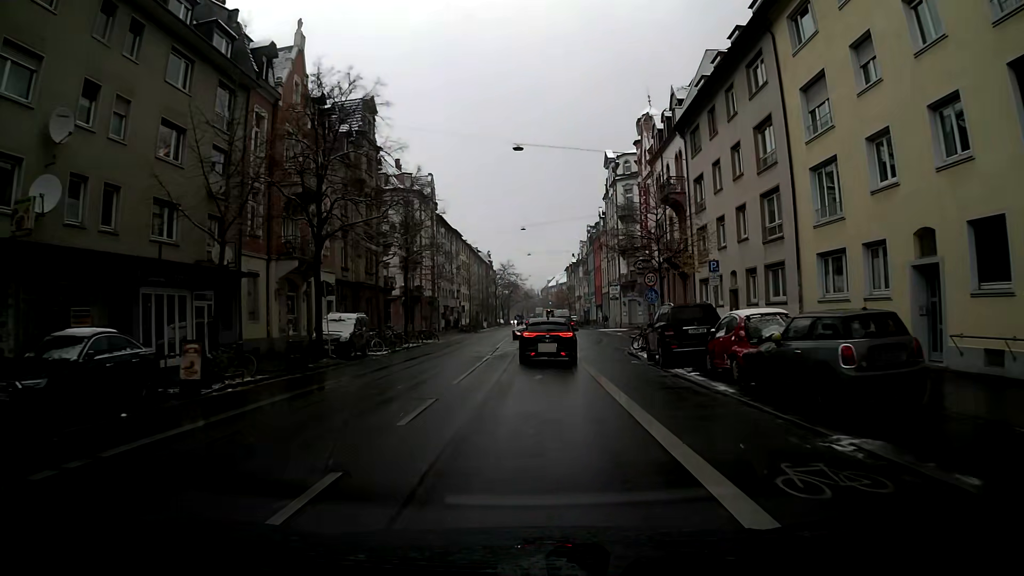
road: secondary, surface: asphalt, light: Day
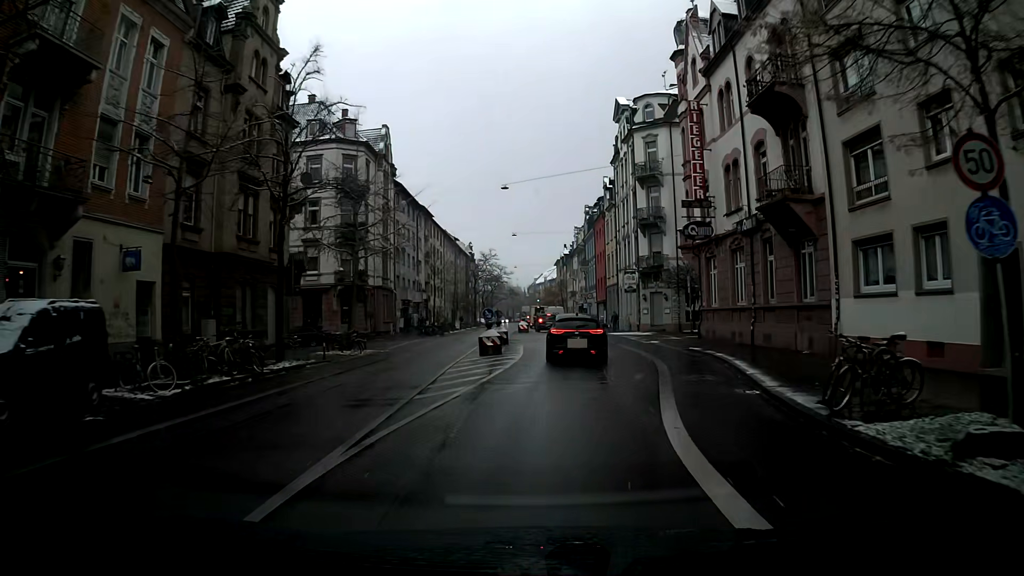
(+0.1, +19.7) m; +1°
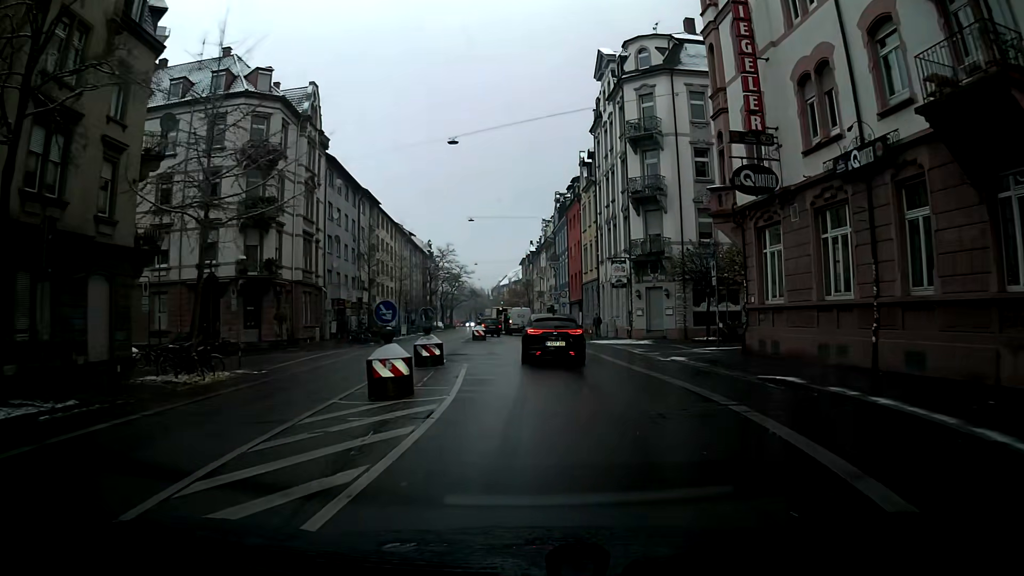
(+0.2, +12.3) m; +2°
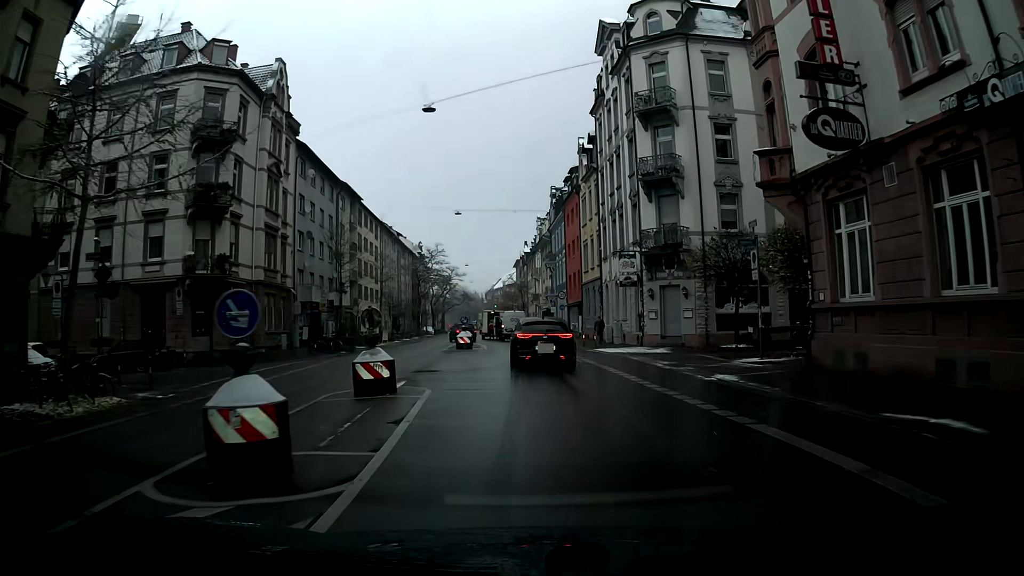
(0.0, +5.9) m; 0°
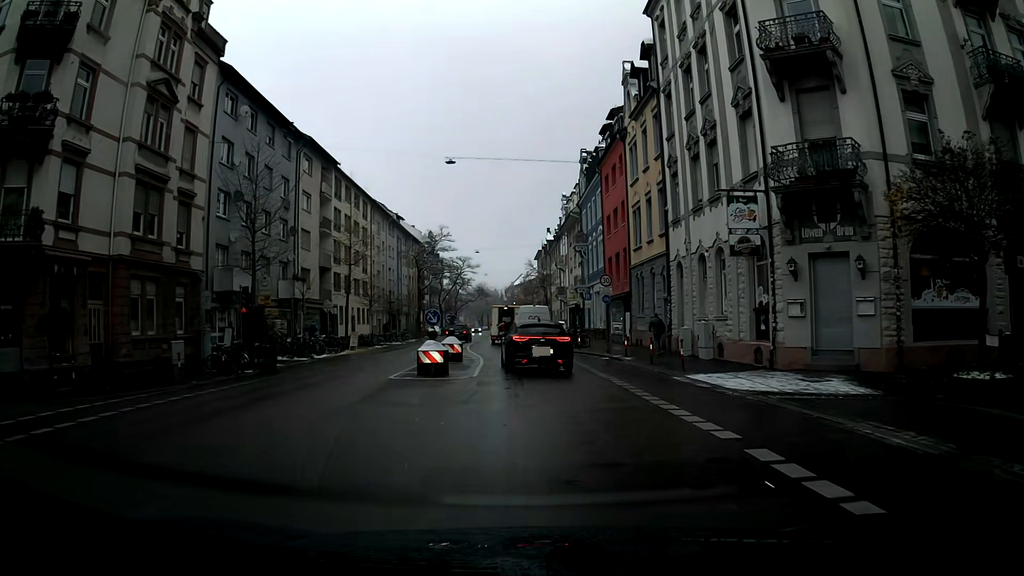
(-0.2, +16.2) m; -1°
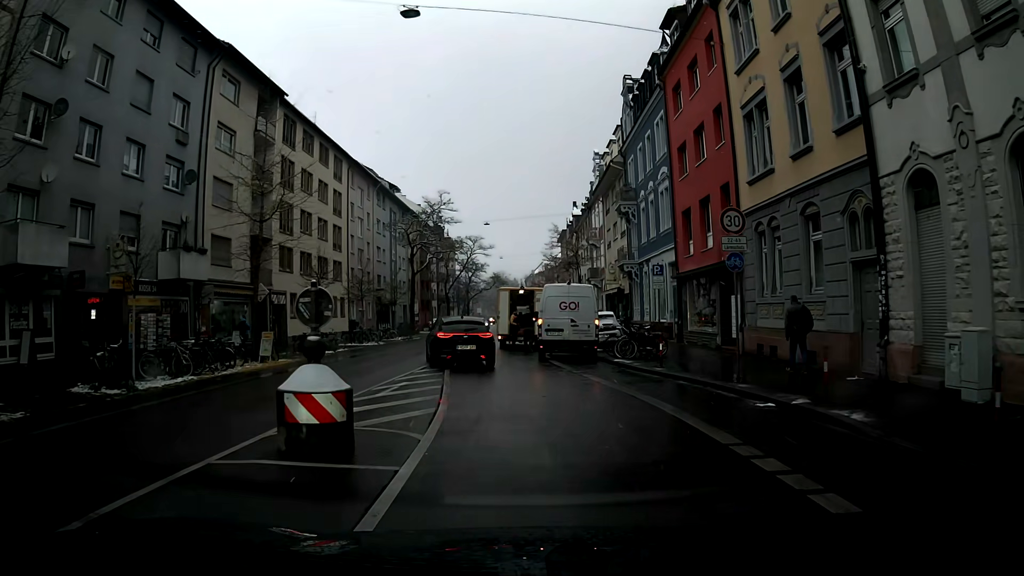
(-0.2, +16.7) m; -2°
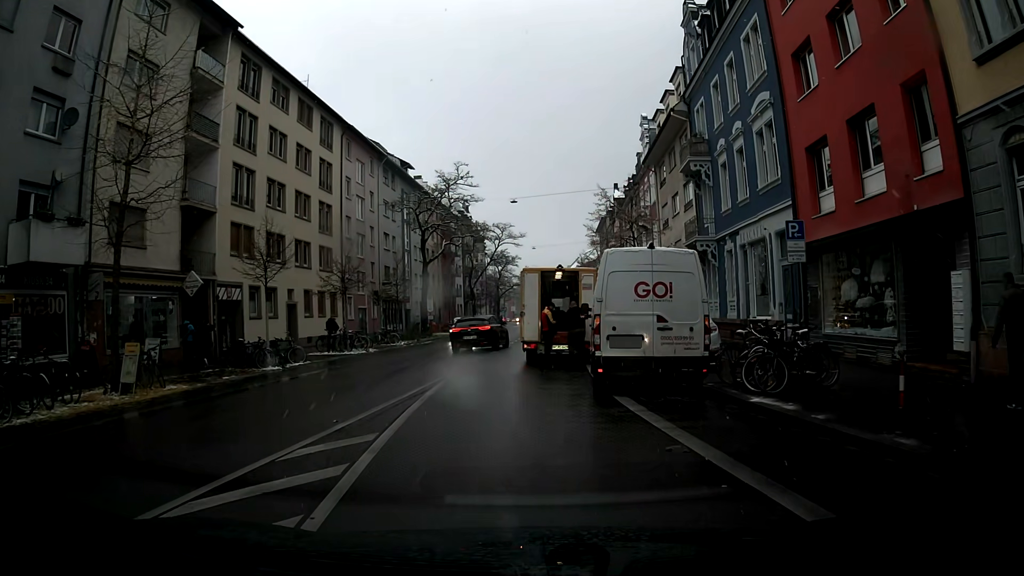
(0.0, +10.7) m; -2°
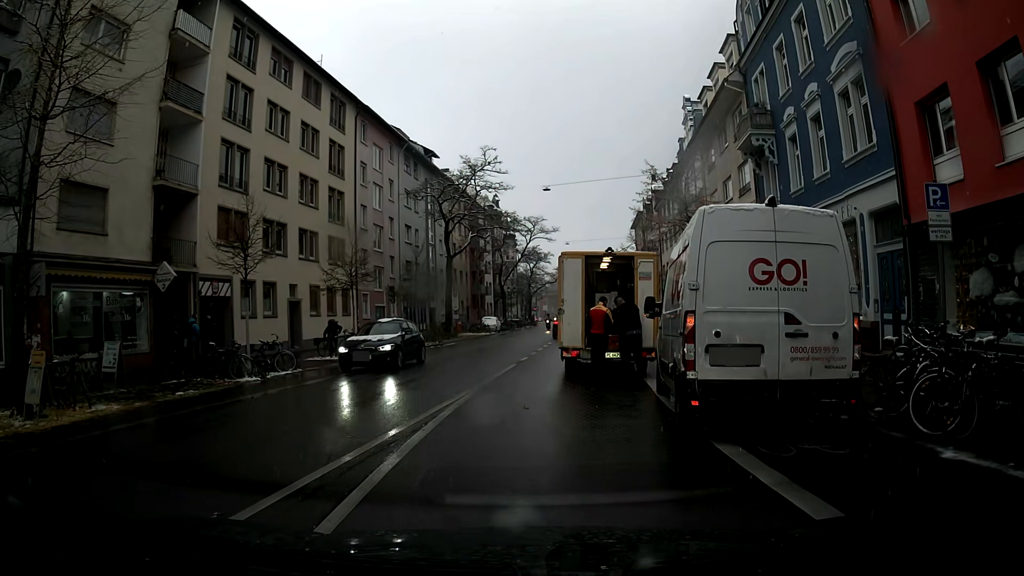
(-0.1, +4.3) m; -3°
